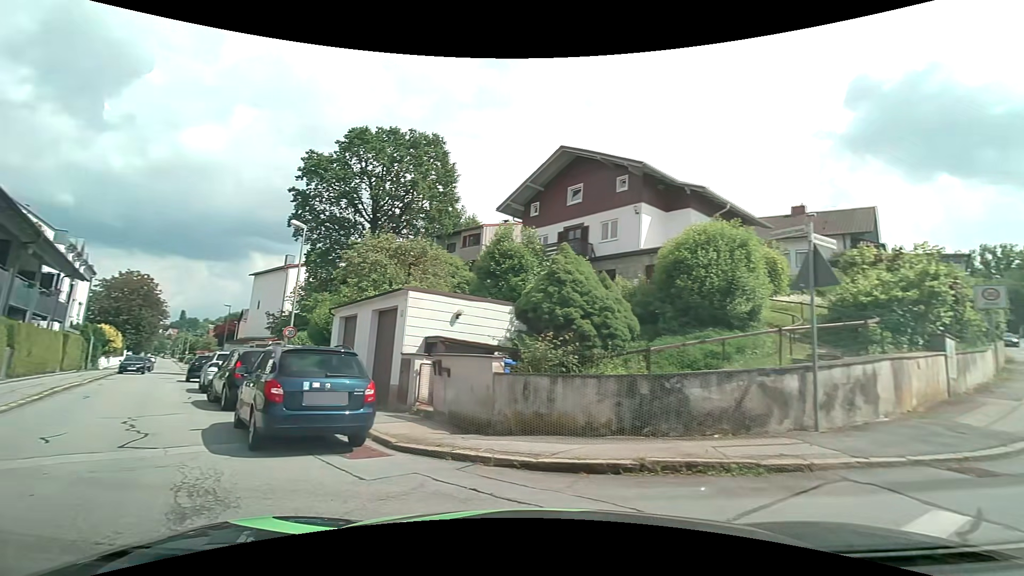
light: Day
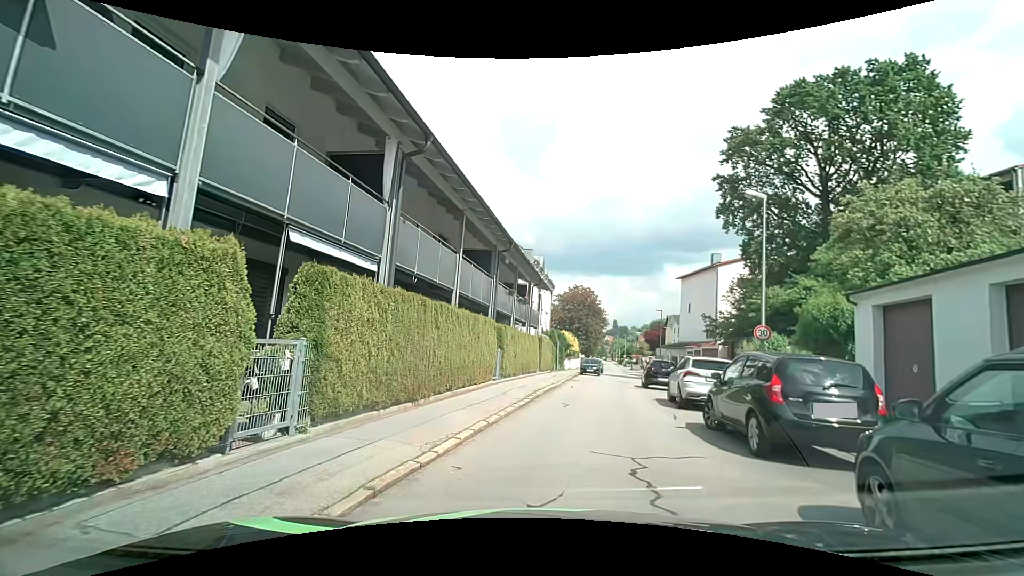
(-3.1, +5.3) m; -47°
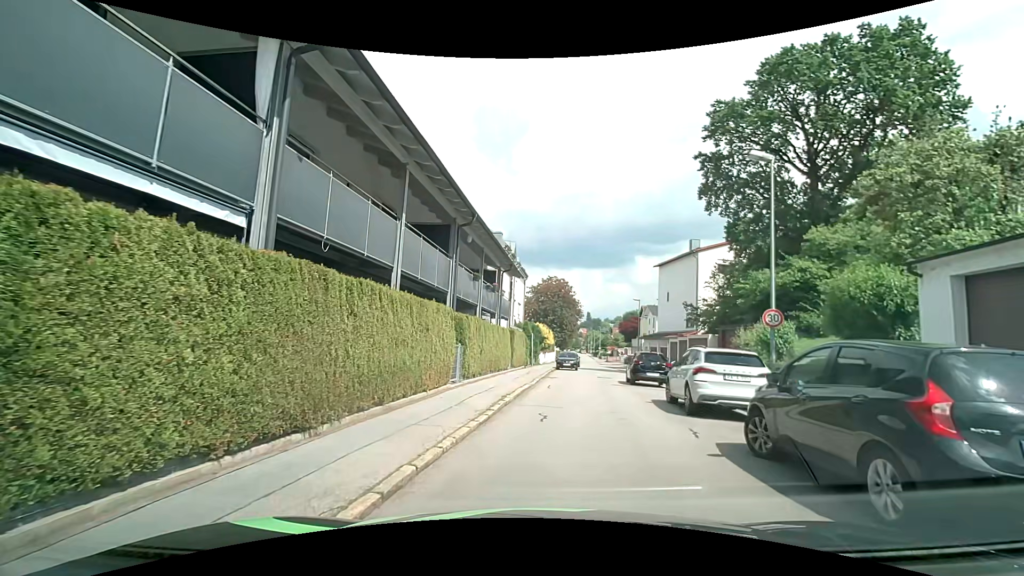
(+0.2, +3.4) m; +6°
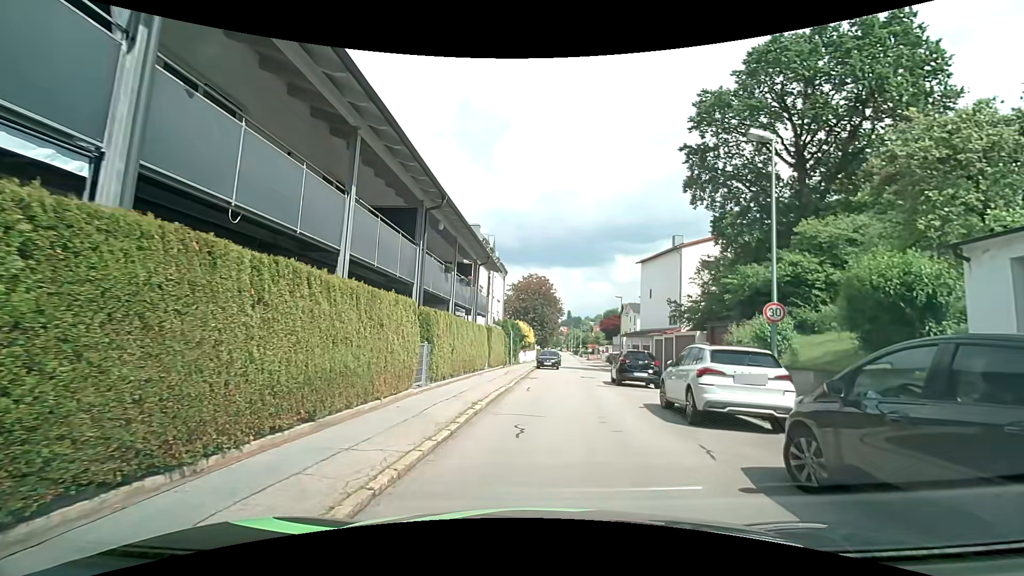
(0.0, +1.8) m; +1°
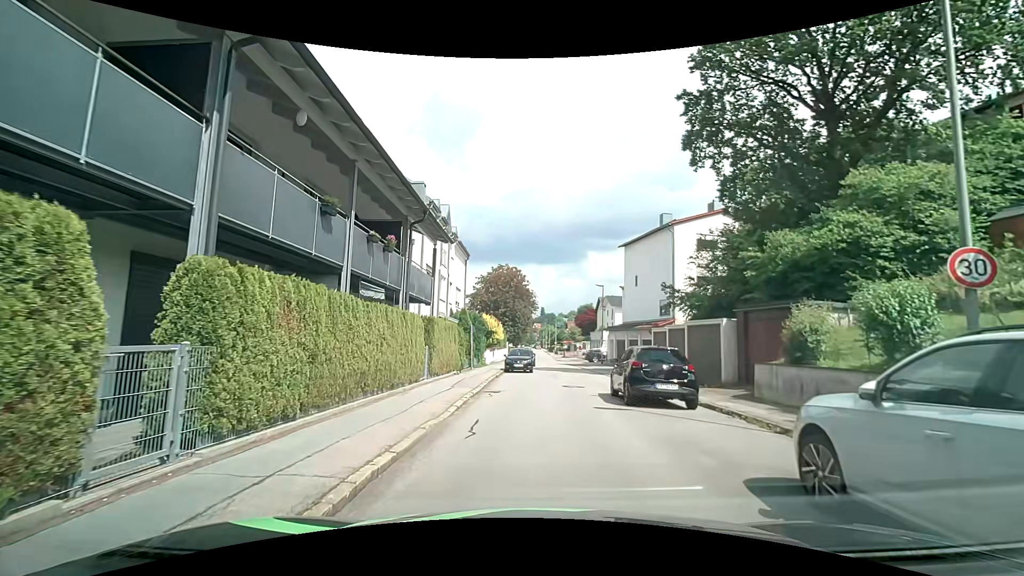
(+0.4, +8.0) m; +3°
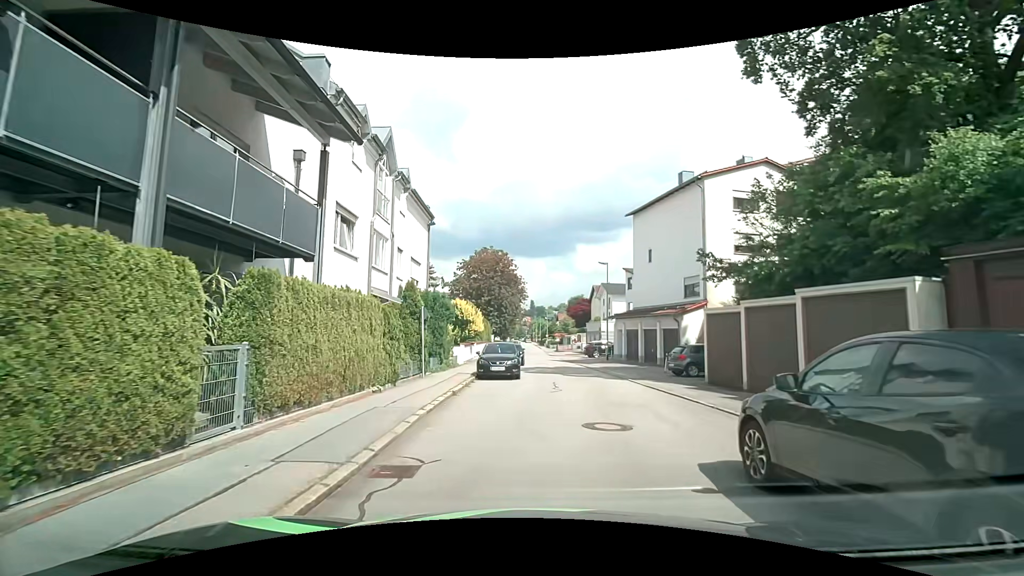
(+0.1, +10.1) m; +1°
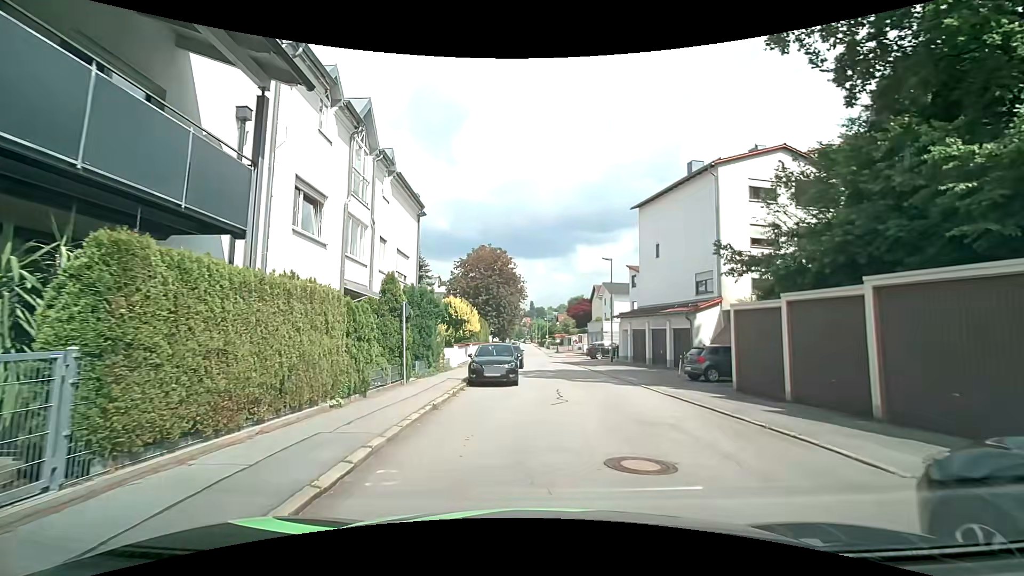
(0.0, +2.5) m; -1°
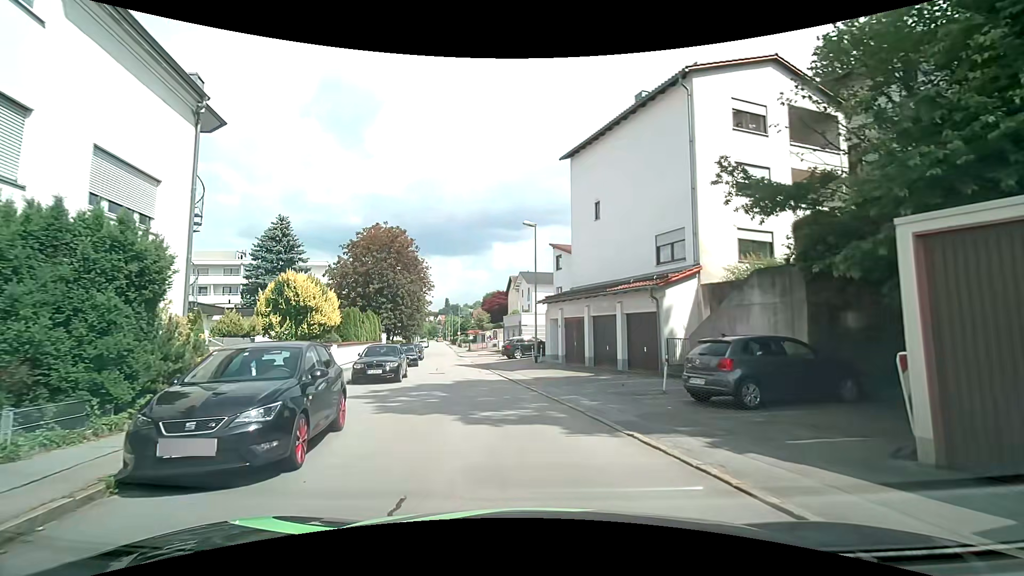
(+1.0, +10.8) m; +12°
(0, +10) (-2, +20) (-4, +30) (-6, +39) (-9, +49) (-11, +59) (-13, +69) (-15, +78) (-17, +88) (-19, +98) m
